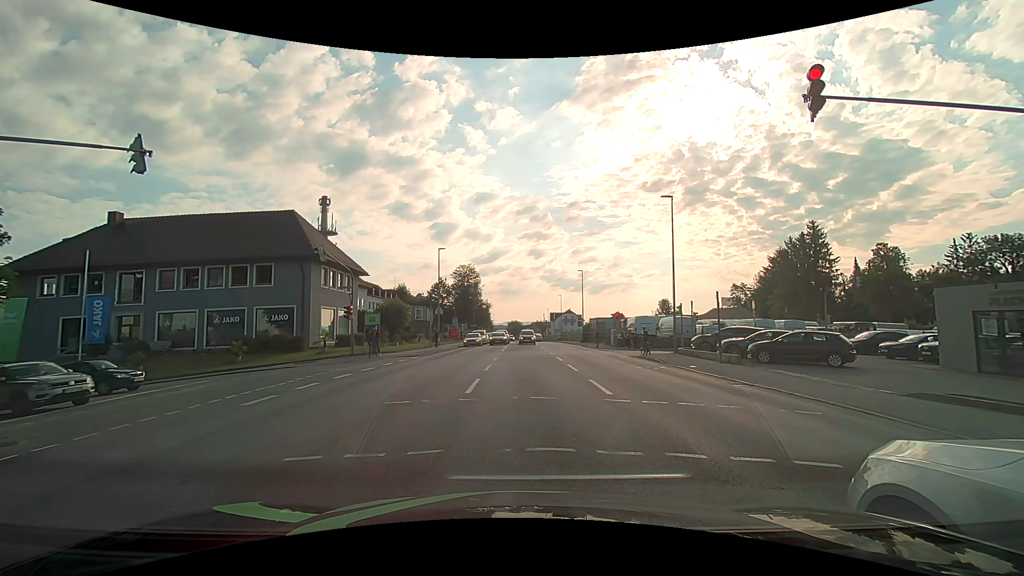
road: tertiary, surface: asphalt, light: Day
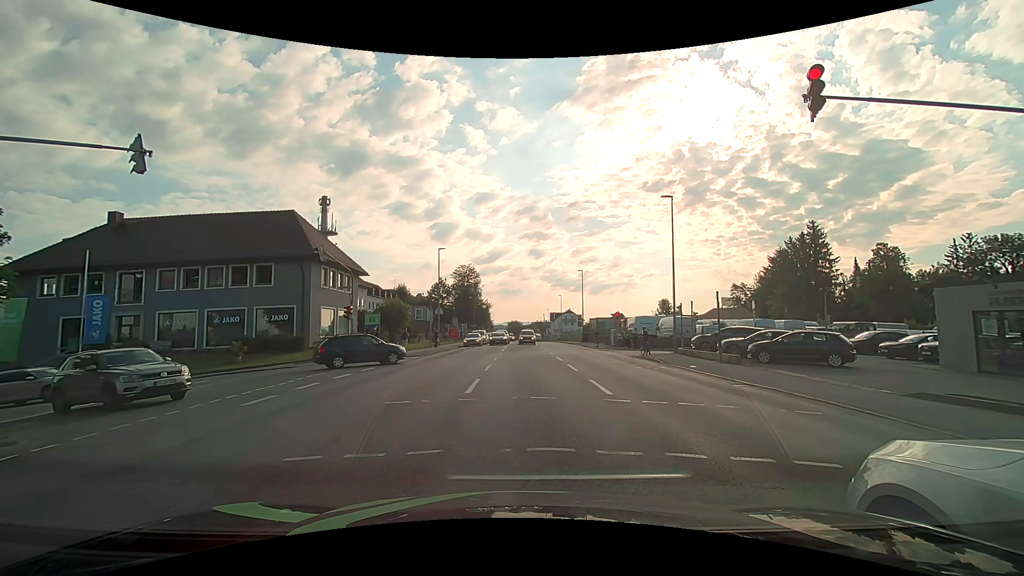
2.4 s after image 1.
(0.0, 0.0) m; 0°
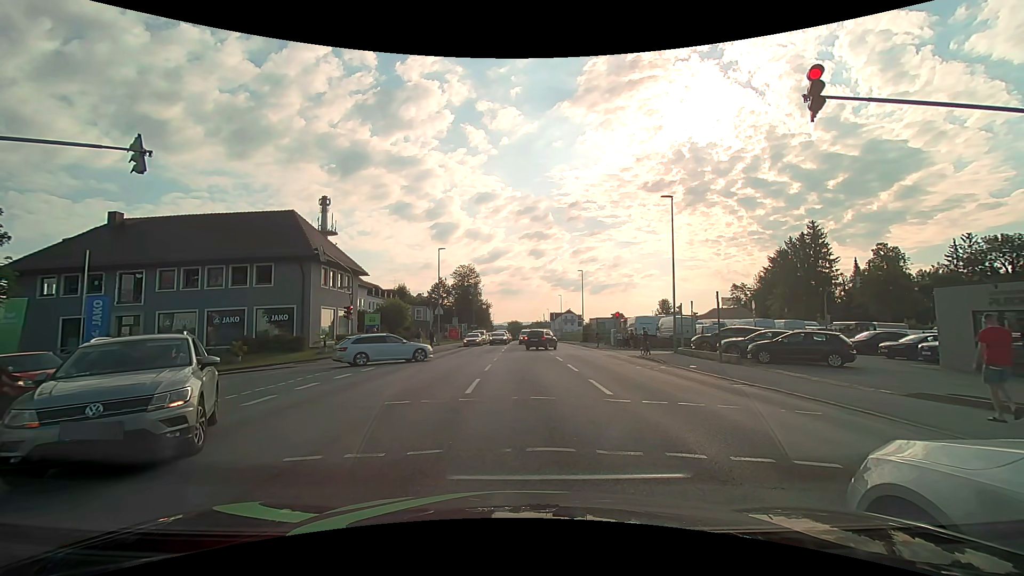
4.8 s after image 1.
(0.0, 0.0) m; 0°
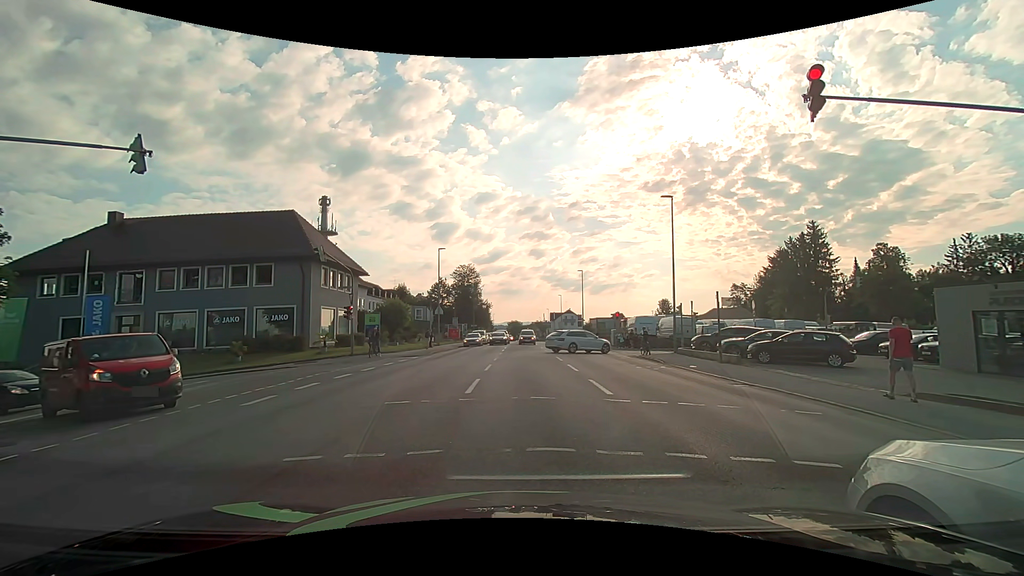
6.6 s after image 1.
(0.0, 0.0) m; 0°
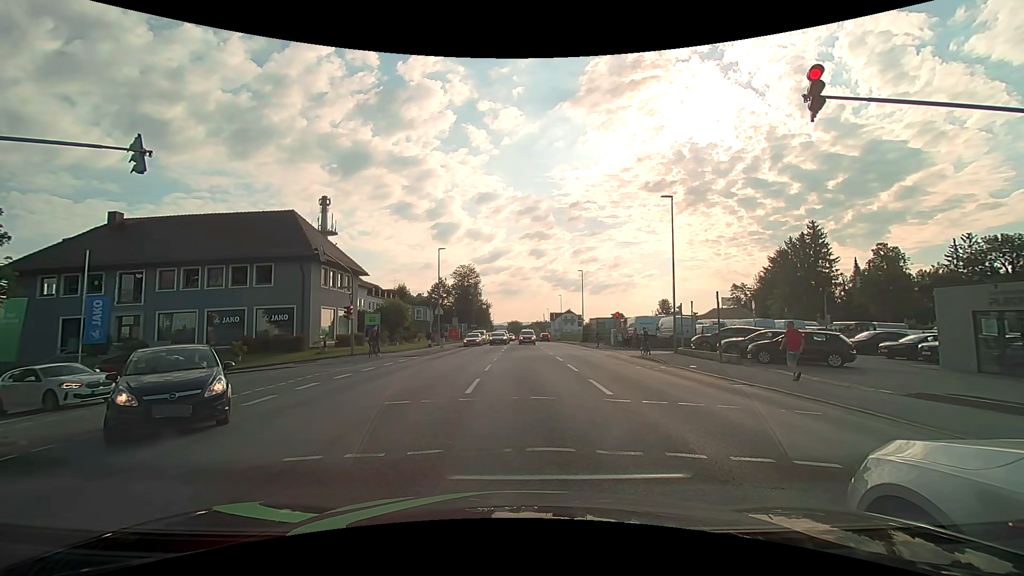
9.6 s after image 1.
(0.0, 0.0) m; 0°
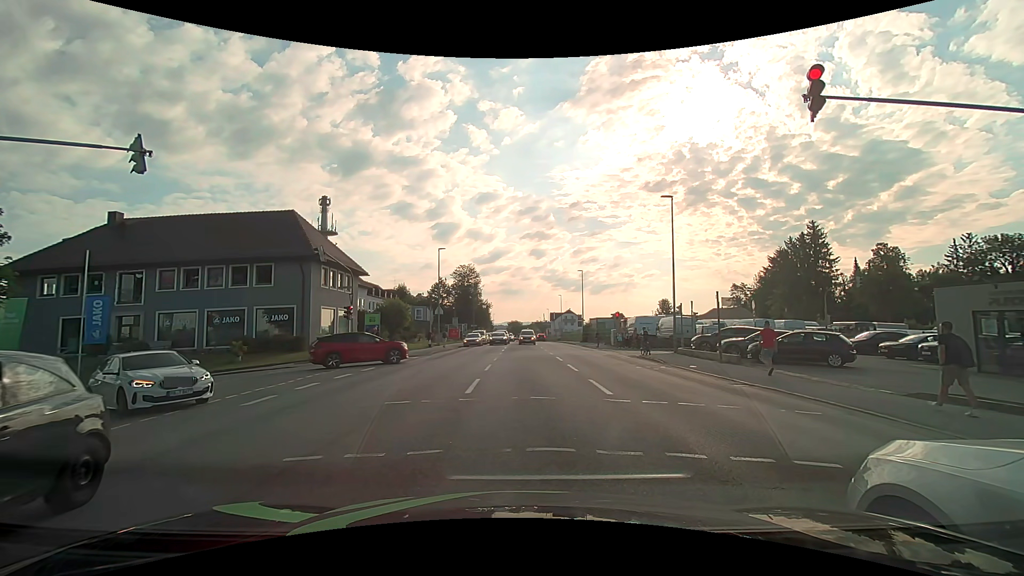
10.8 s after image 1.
(0.0, 0.0) m; 0°
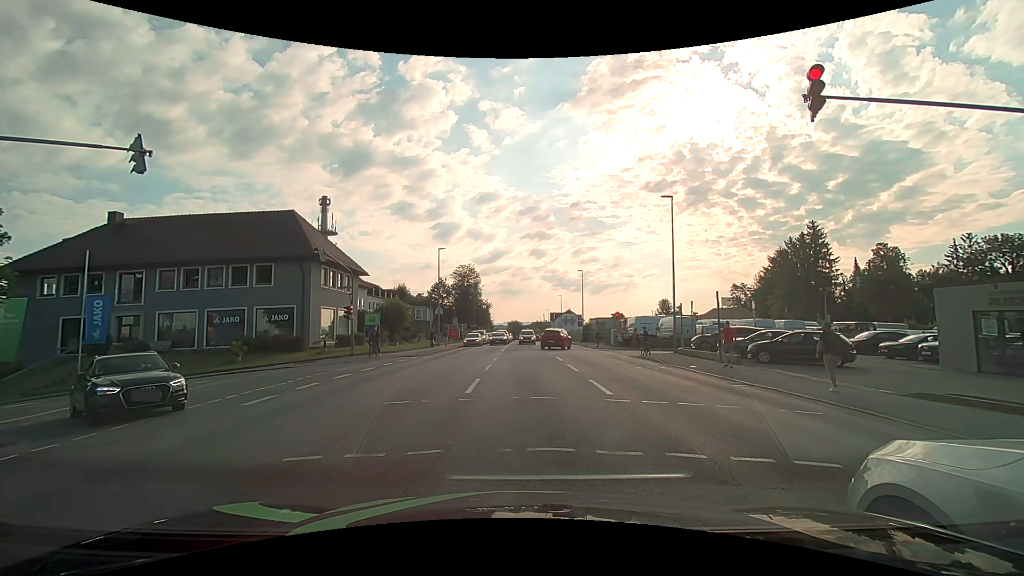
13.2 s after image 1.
(0.0, 0.0) m; 0°
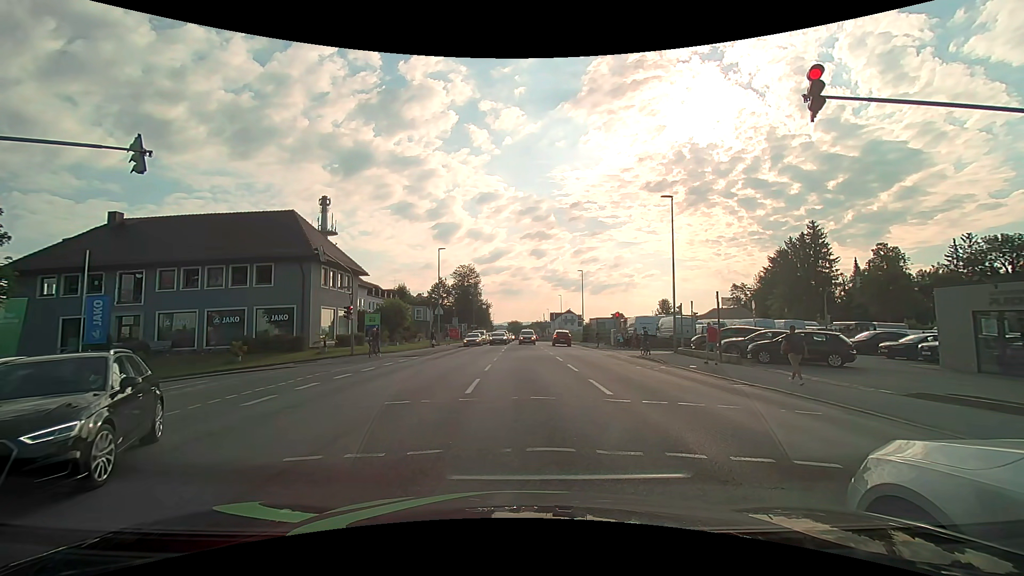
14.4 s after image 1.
(0.0, 0.0) m; 0°
